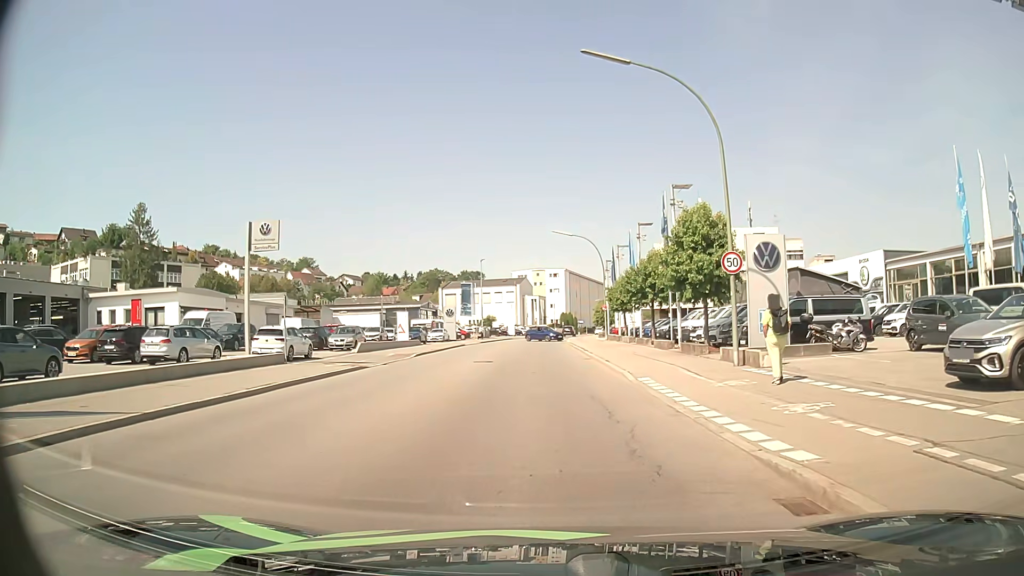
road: tertiary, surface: asphalt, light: Day
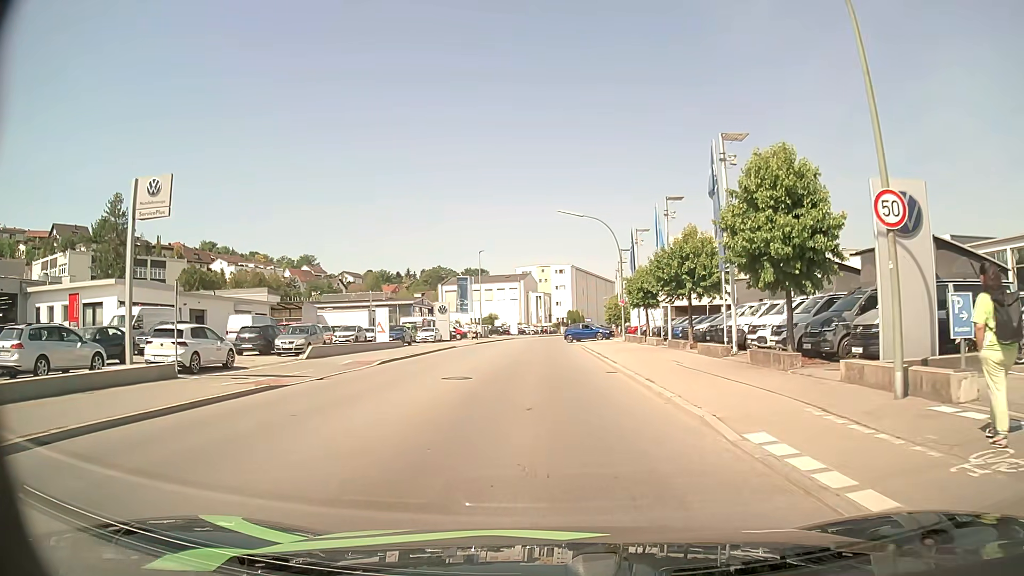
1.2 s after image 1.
(0.0, +8.8) m; 0°
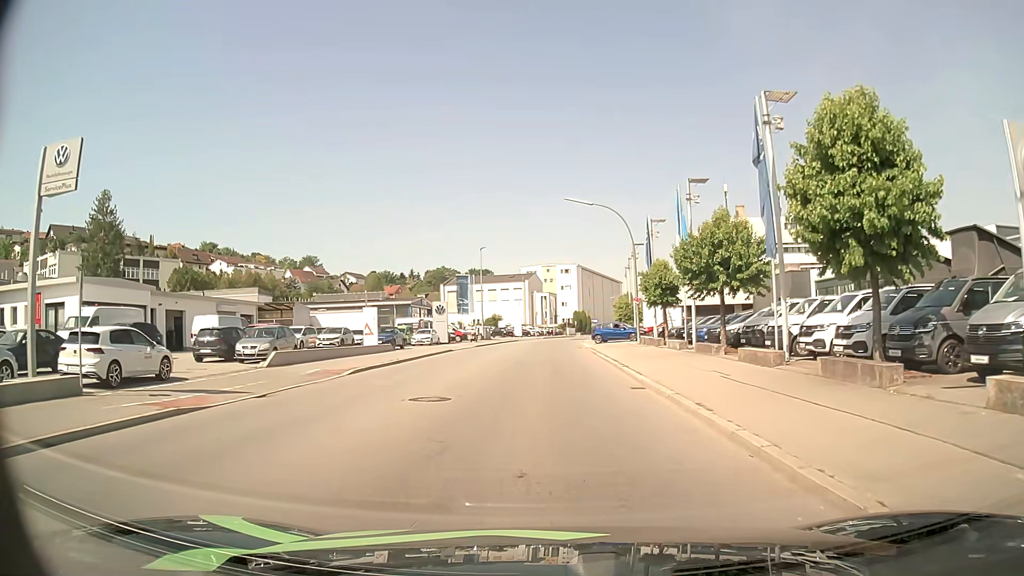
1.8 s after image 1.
(0.0, +4.7) m; 0°
(0, +10) (0, +20) (0, +30) (0, +40) (0, +50) (0, +60) (+1, +70) (+2, +80) (+3, +90) (+5, +100) m
